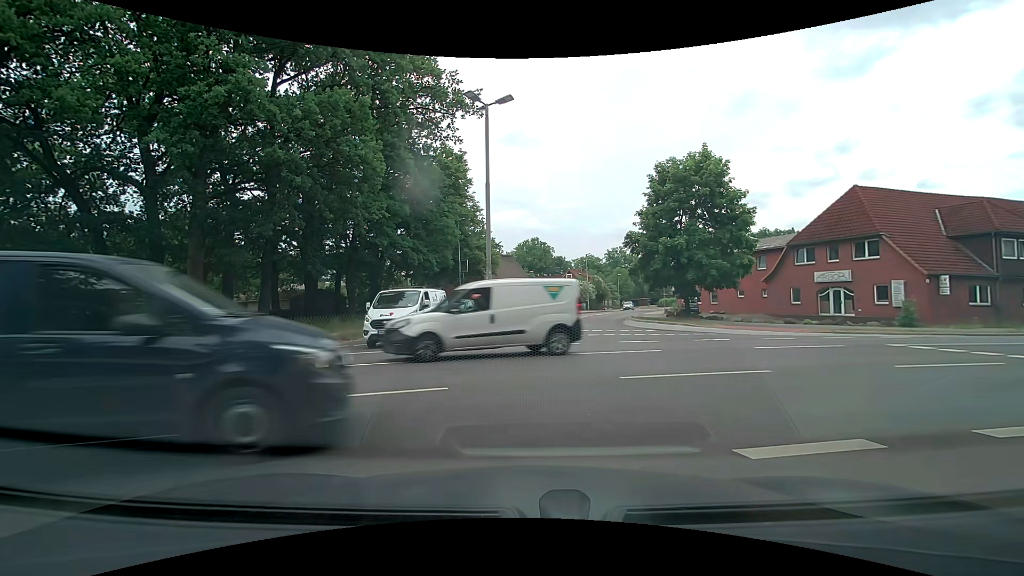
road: residential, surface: asphalt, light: Day
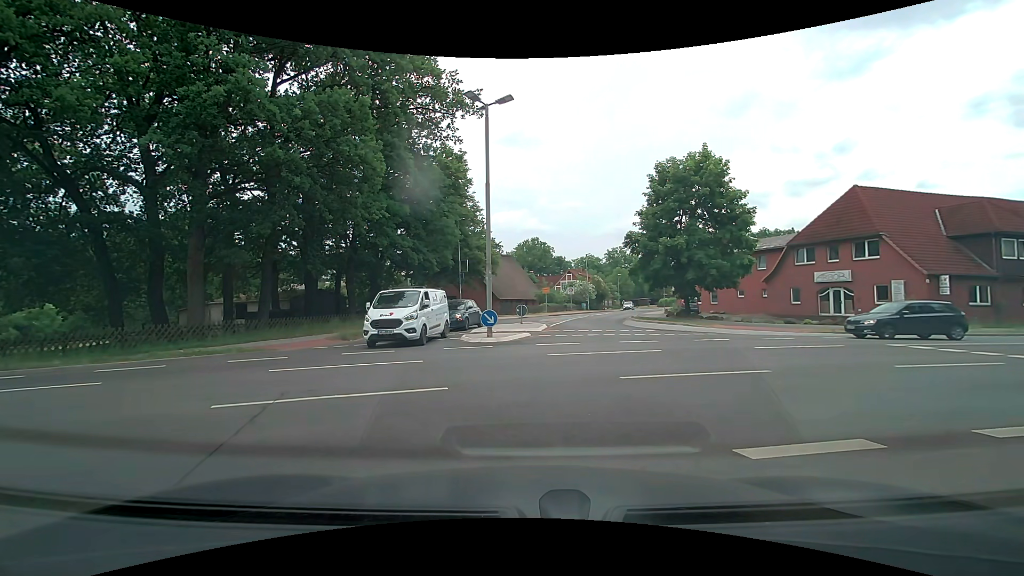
(0.0, 0.0) m; 0°
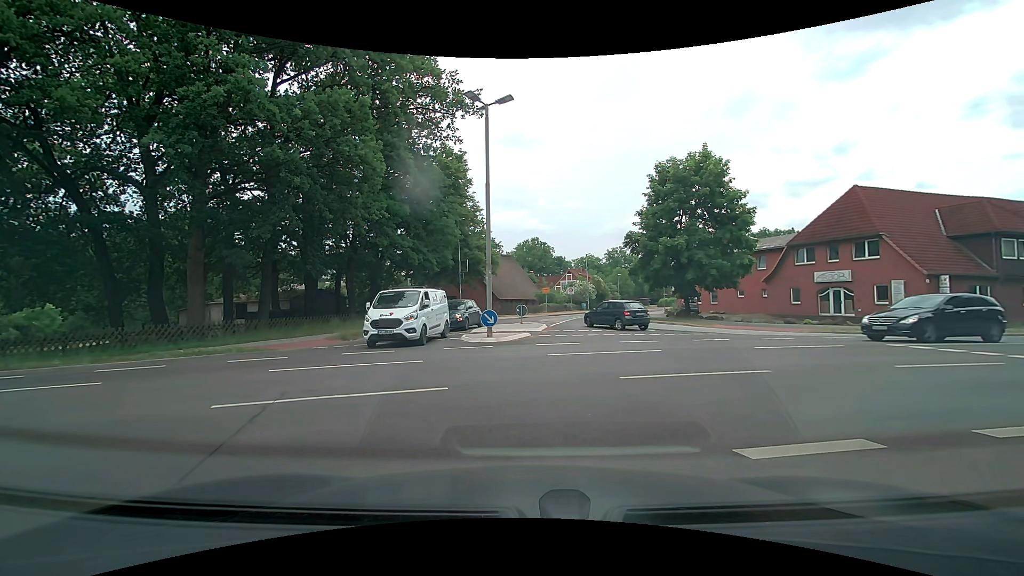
(0.0, 0.0) m; 0°
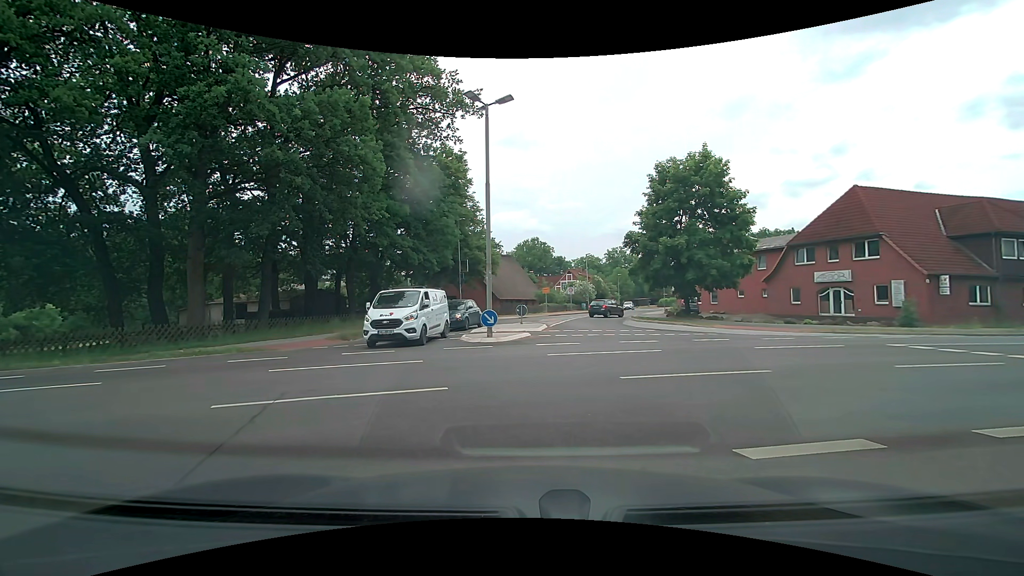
(0.0, 0.0) m; 0°
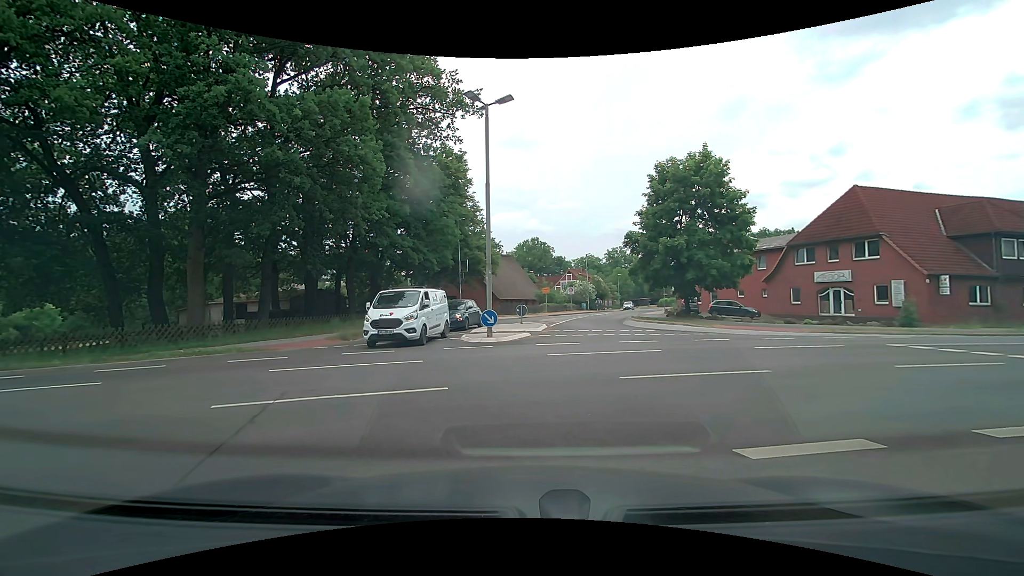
(0.0, 0.0) m; 0°
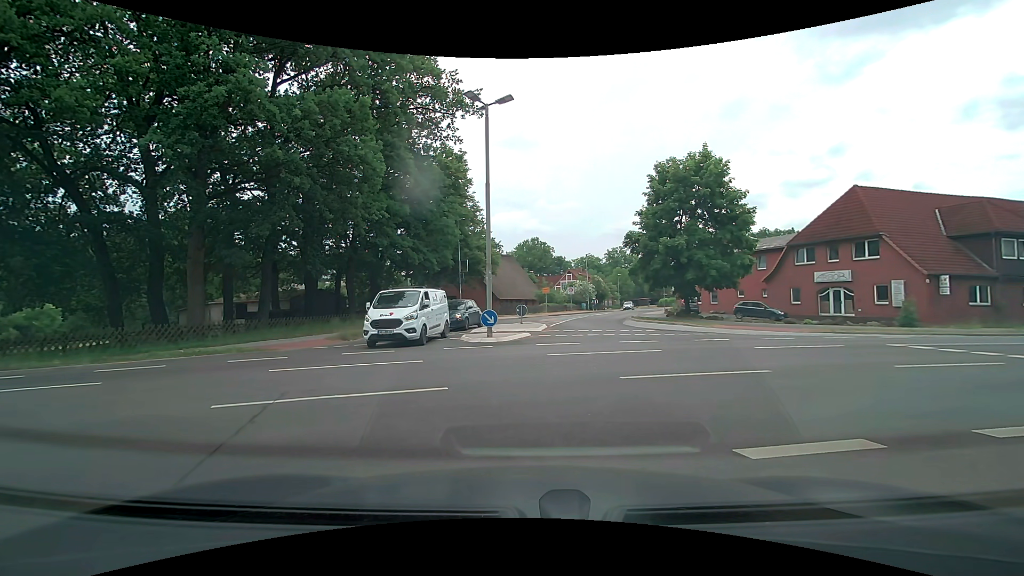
(0.0, 0.0) m; 0°
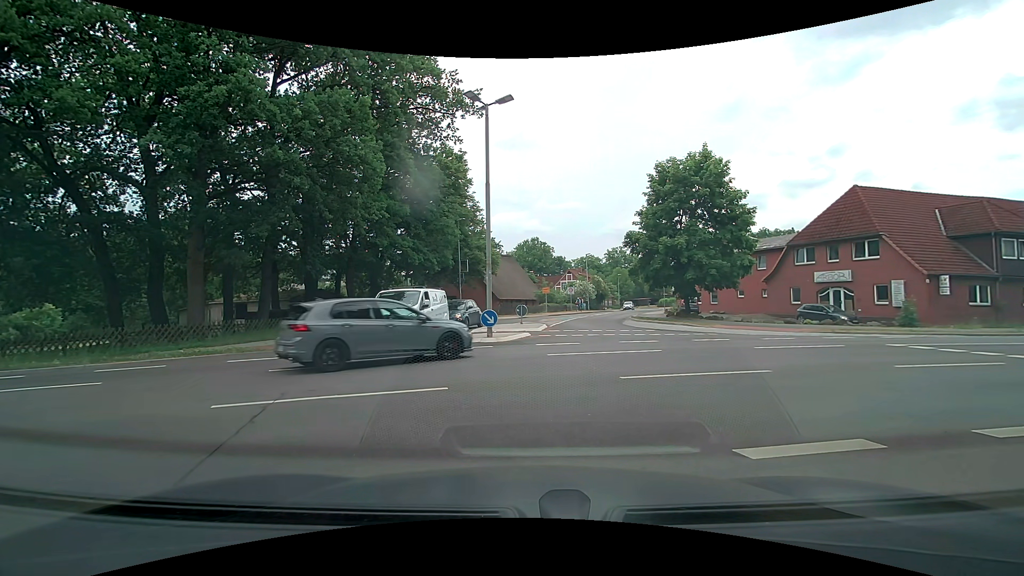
(0.0, 0.0) m; 0°
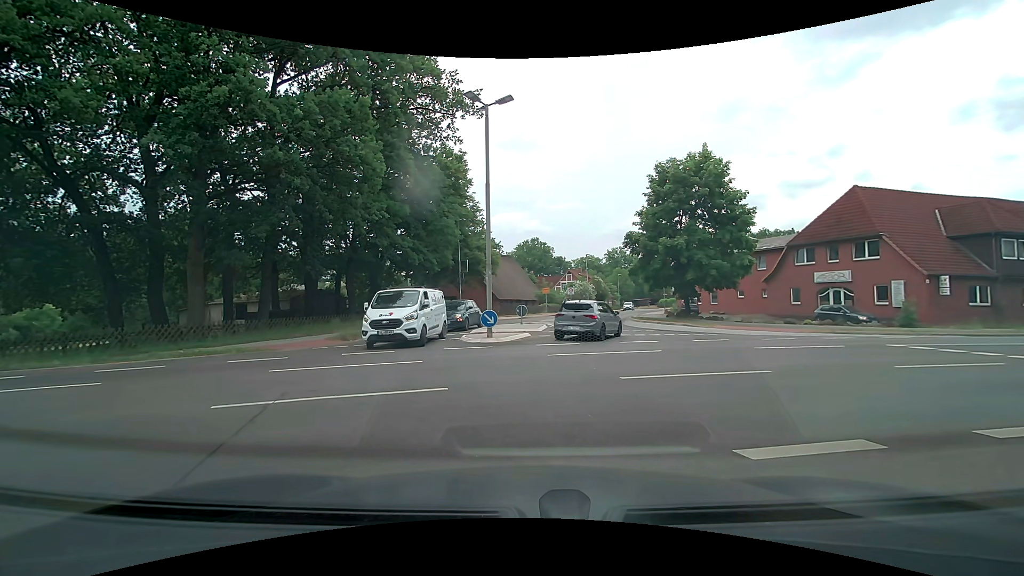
(0.0, 0.0) m; 0°
(-4, +9) (-13, +11) (-23, +9) (-33, +6) (-42, +4) (-52, +1) (-61, -2) (-71, -5) (-80, -8) (-90, -11) m
